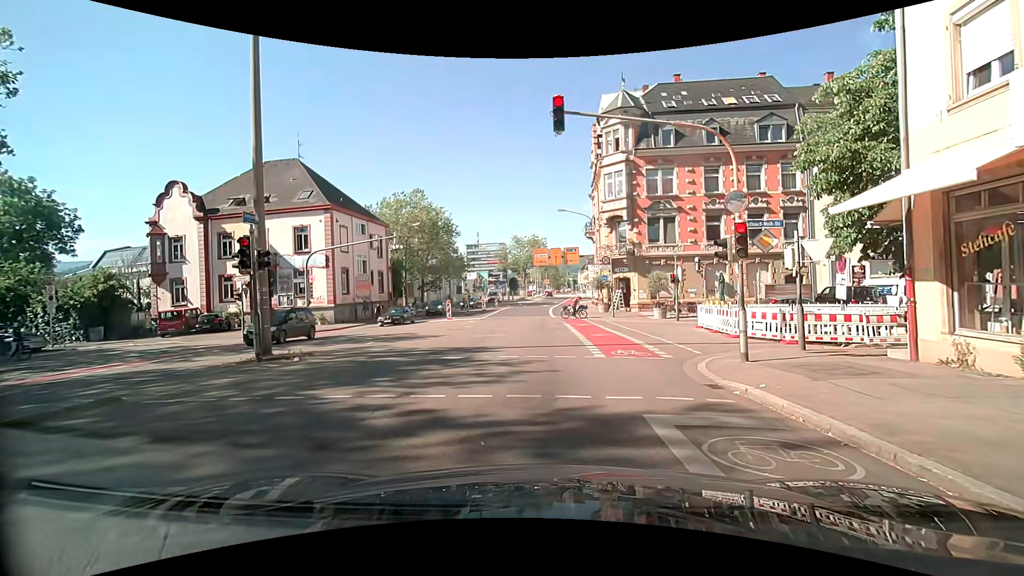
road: secondary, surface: asphalt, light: Day
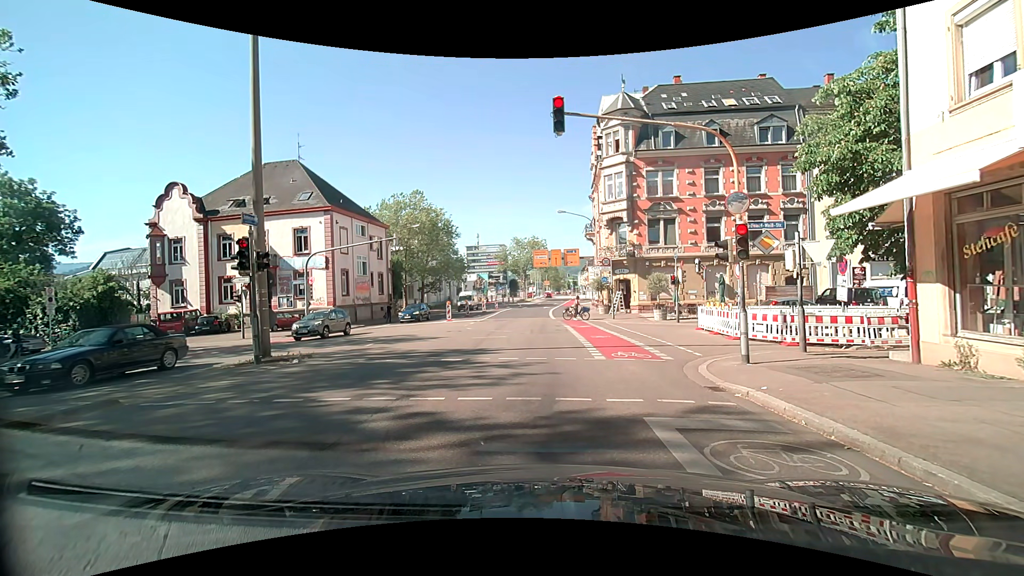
(0.0, +0.1) m; 0°
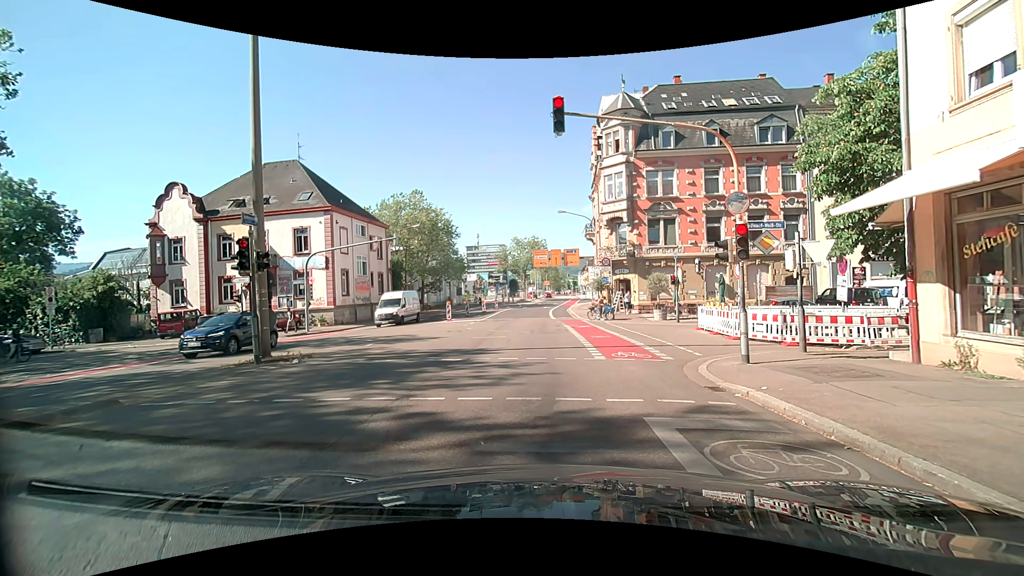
(0.0, 0.0) m; 0°
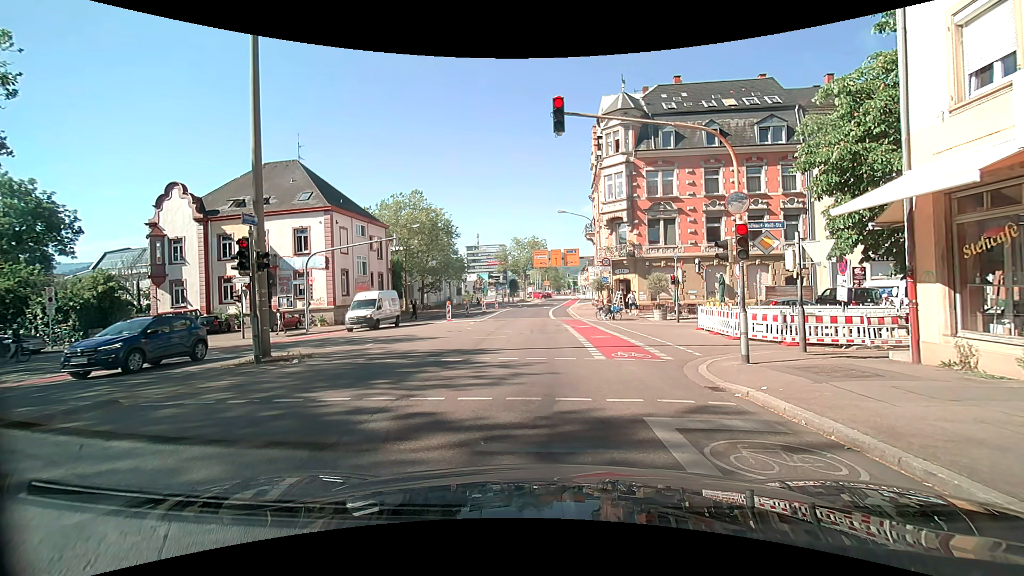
(0.0, 0.0) m; 0°
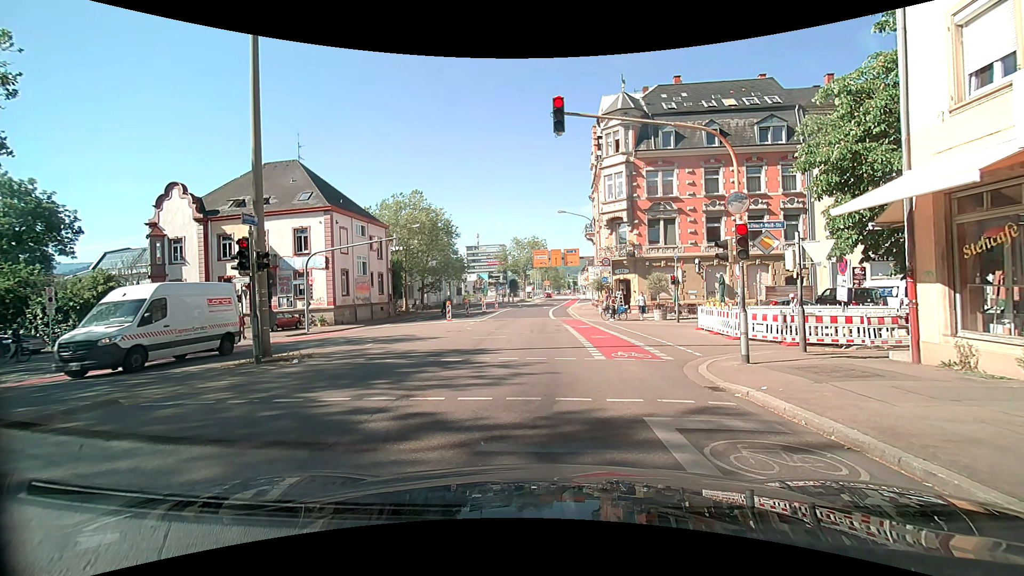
(0.0, 0.0) m; 0°
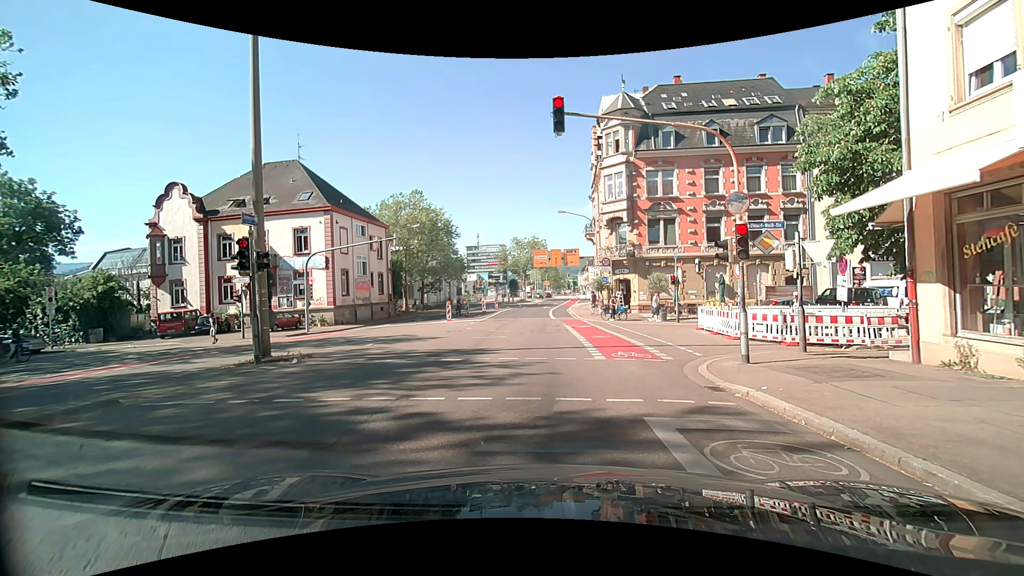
(0.0, 0.0) m; 0°
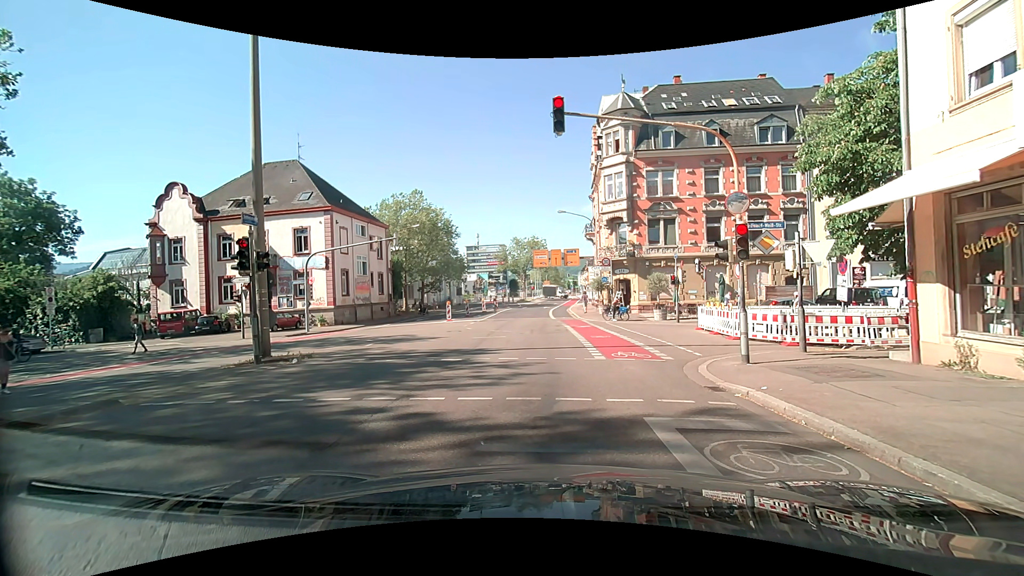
(0.0, 0.0) m; 0°
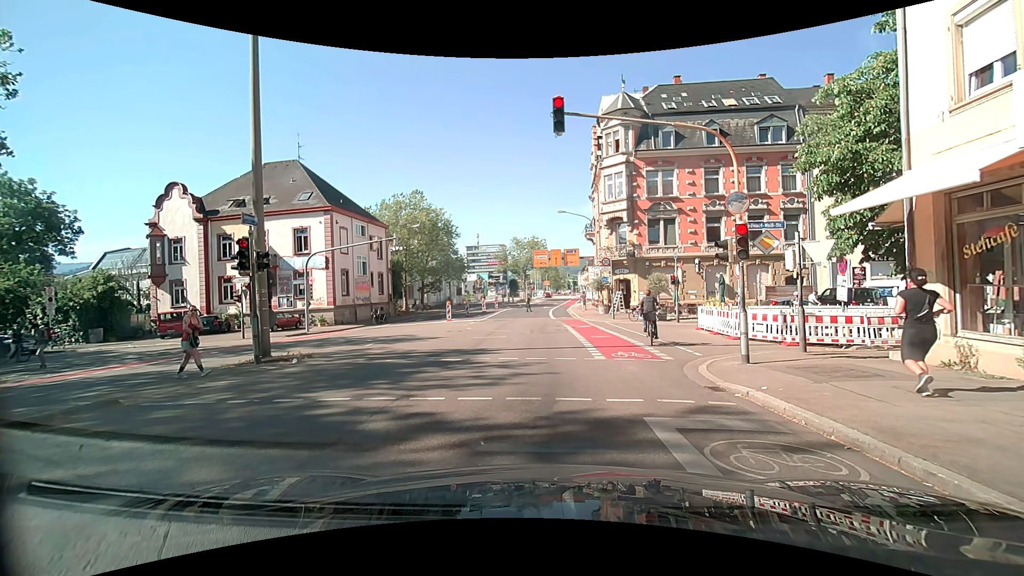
(0.0, 0.0) m; 0°
(0, +10) (0, +20) (0, +30) (0, +40) (0, +50) (0, +60) (+1, +70) (+2, +80) (+5, +90) (+8, +99) m
